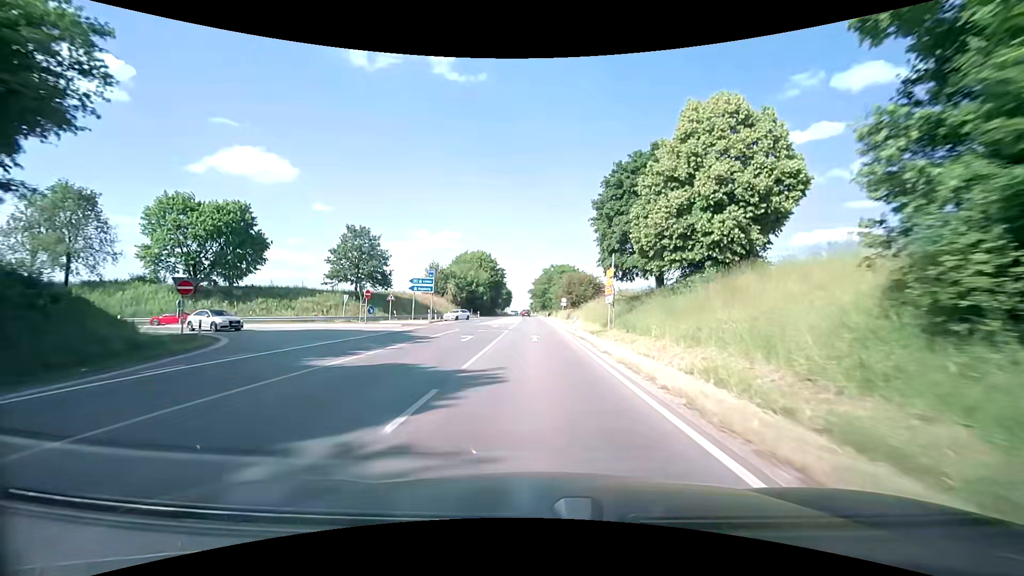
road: secondary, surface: asphalt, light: Day
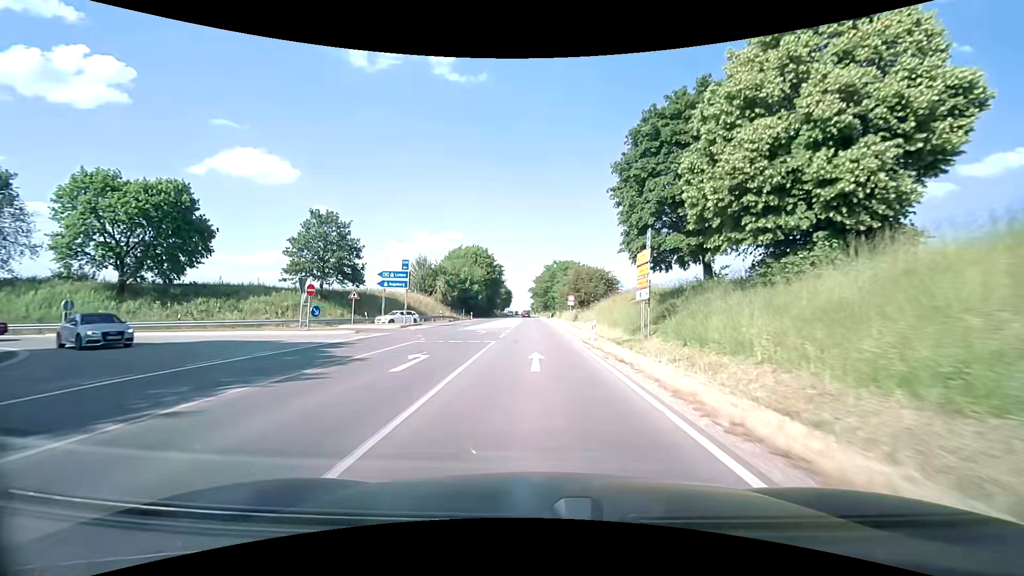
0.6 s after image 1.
(0.0, +10.7) m; 0°
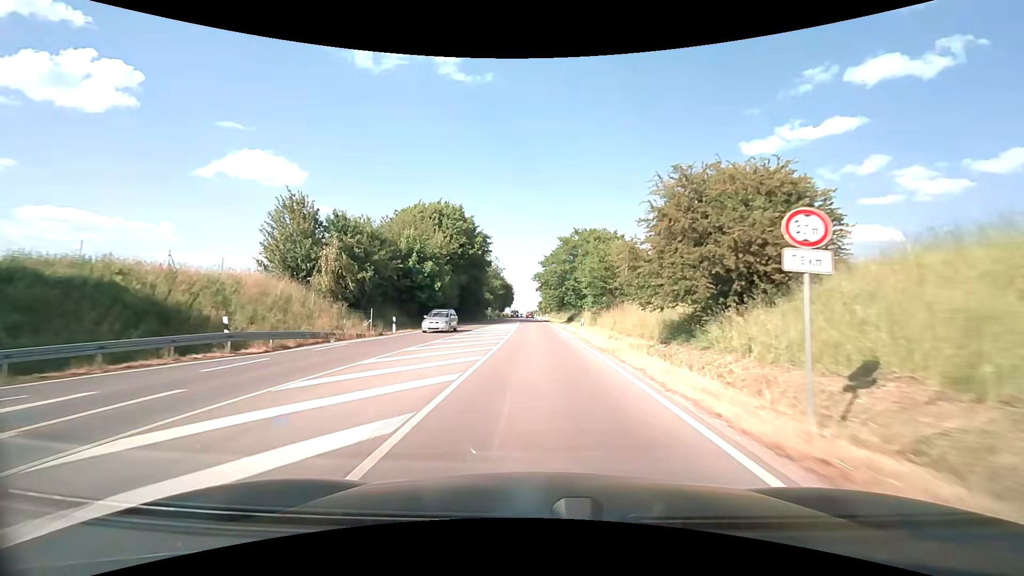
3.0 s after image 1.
(-0.3, +42.5) m; -1°
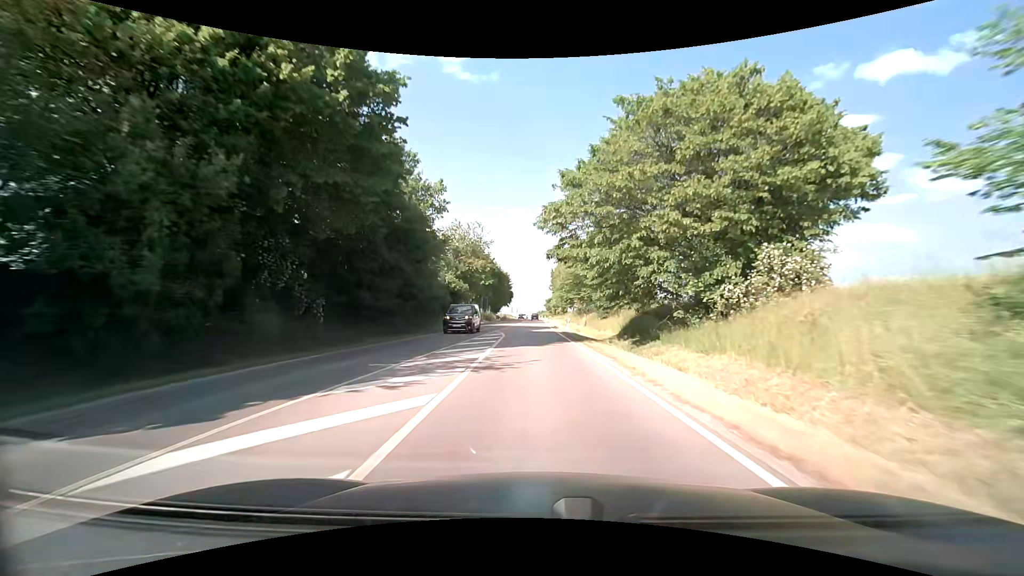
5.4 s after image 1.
(-0.3, +43.0) m; -1°
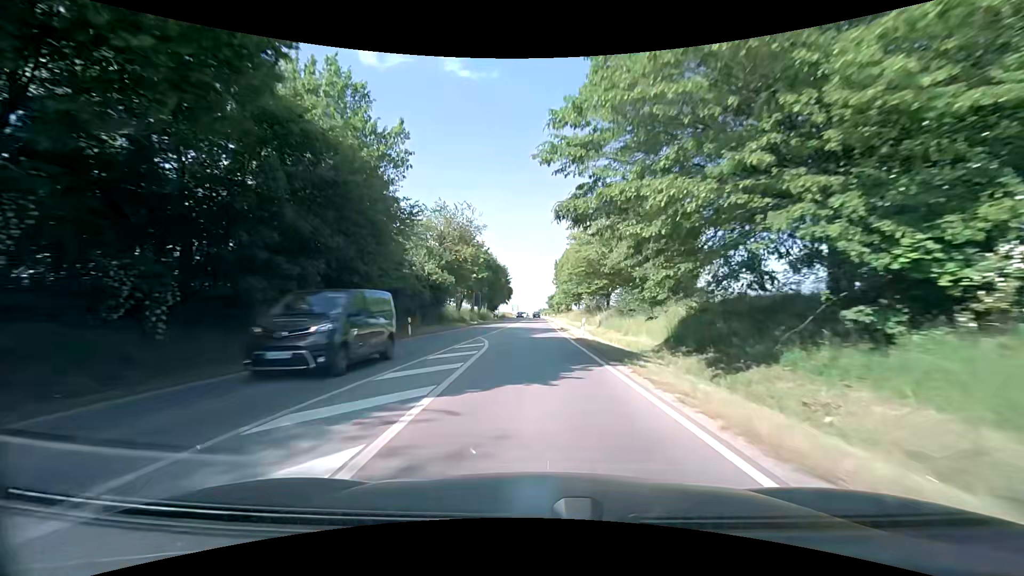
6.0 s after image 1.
(0.0, +10.9) m; 0°
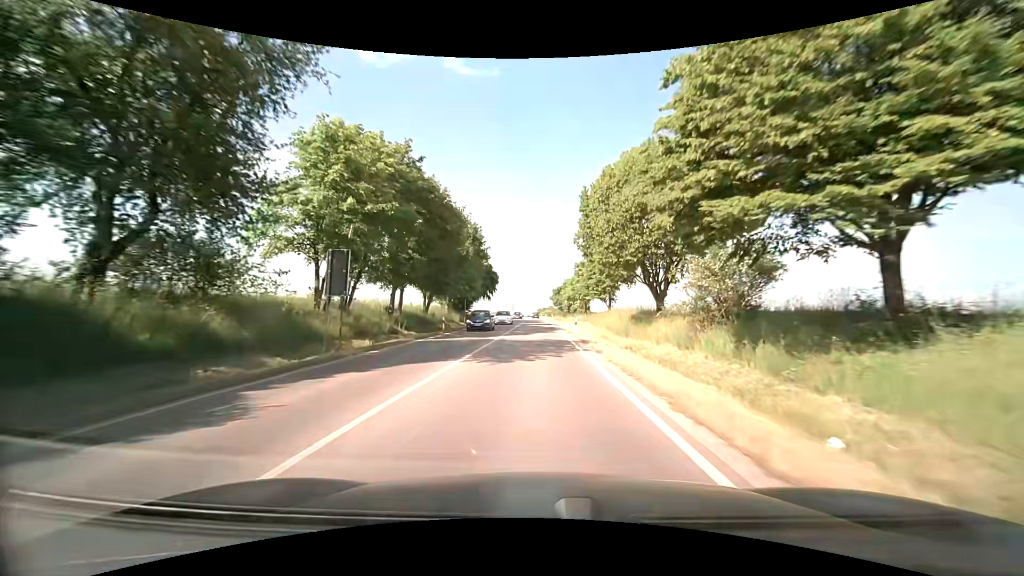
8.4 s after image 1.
(-0.1, +43.0) m; 0°
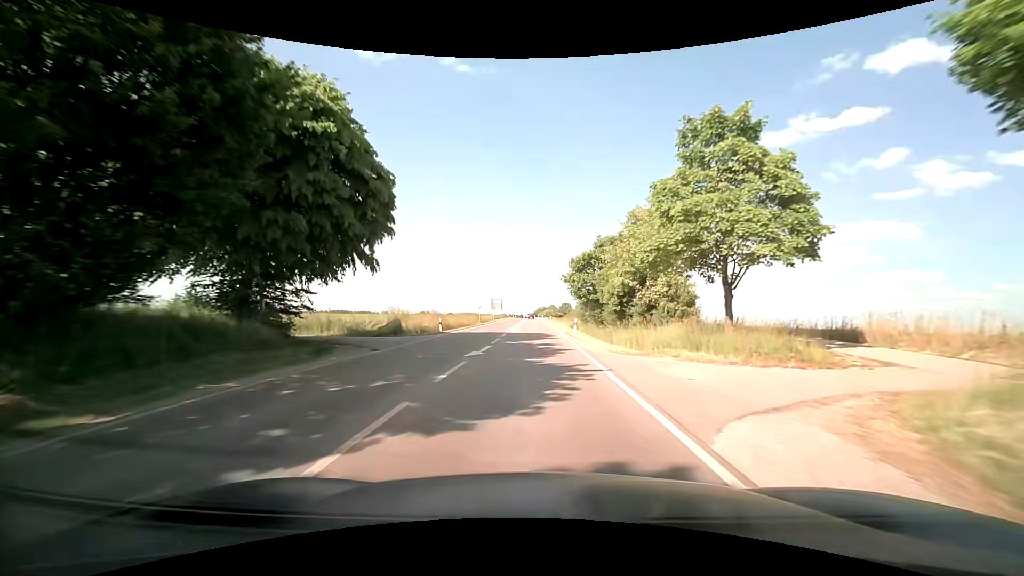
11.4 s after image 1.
(0.0, +53.8) m; 0°
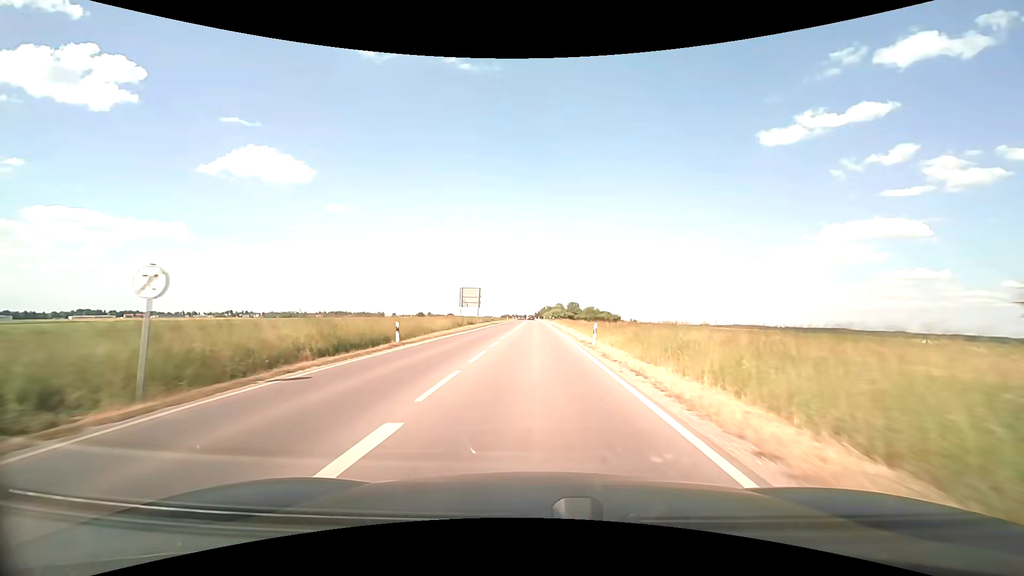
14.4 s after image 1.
(-0.2, +56.4) m; 0°
(0, +10) (0, +20) (0, +30) (0, +40) (0, +50) (0, +60) (0, +70) (0, +80) (-1, +90) (-1, +100) m
